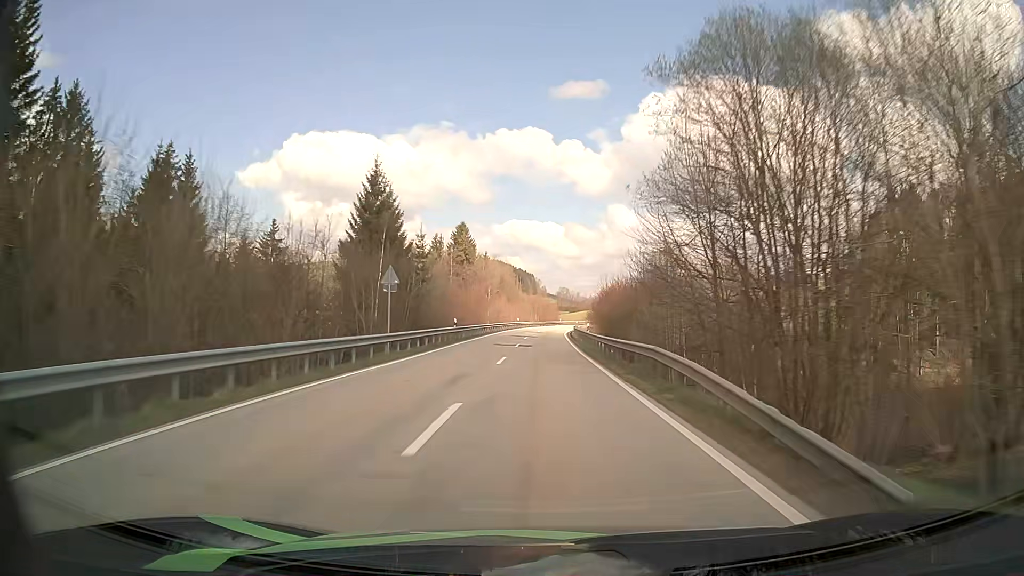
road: secondary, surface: asphalt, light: Day
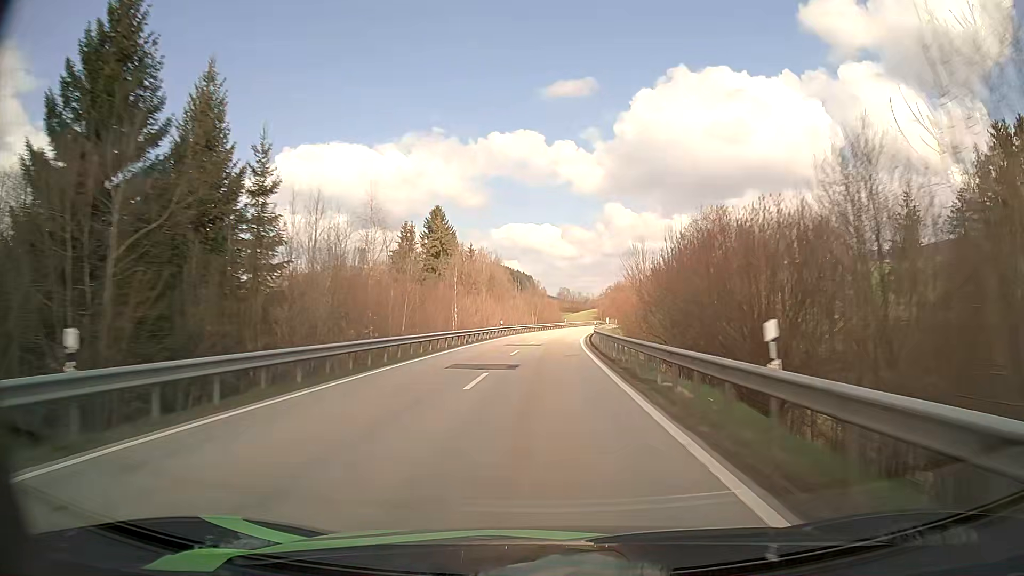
(0.0, +34.5) m; 0°
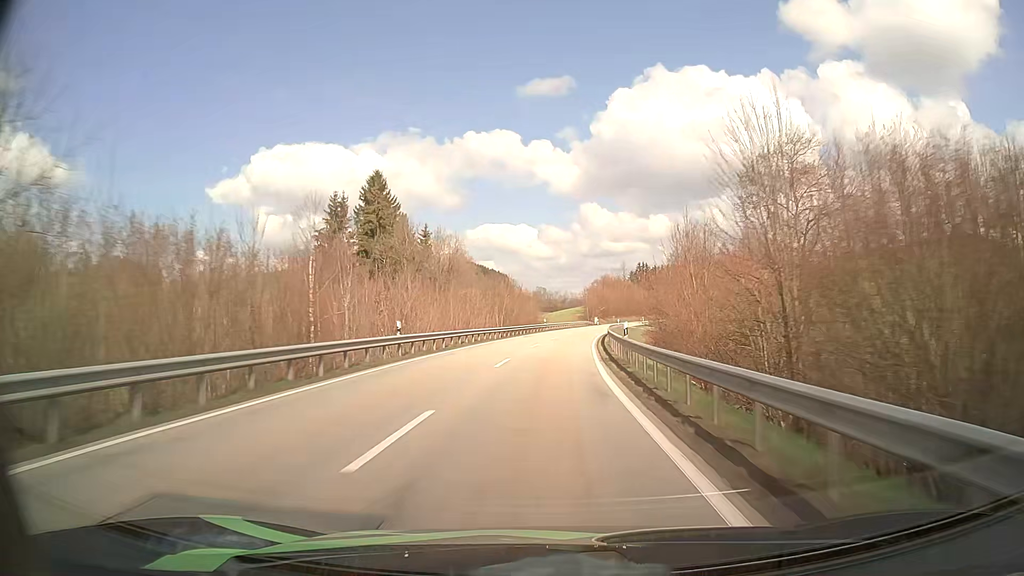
(+0.4, +34.2) m; +2°
